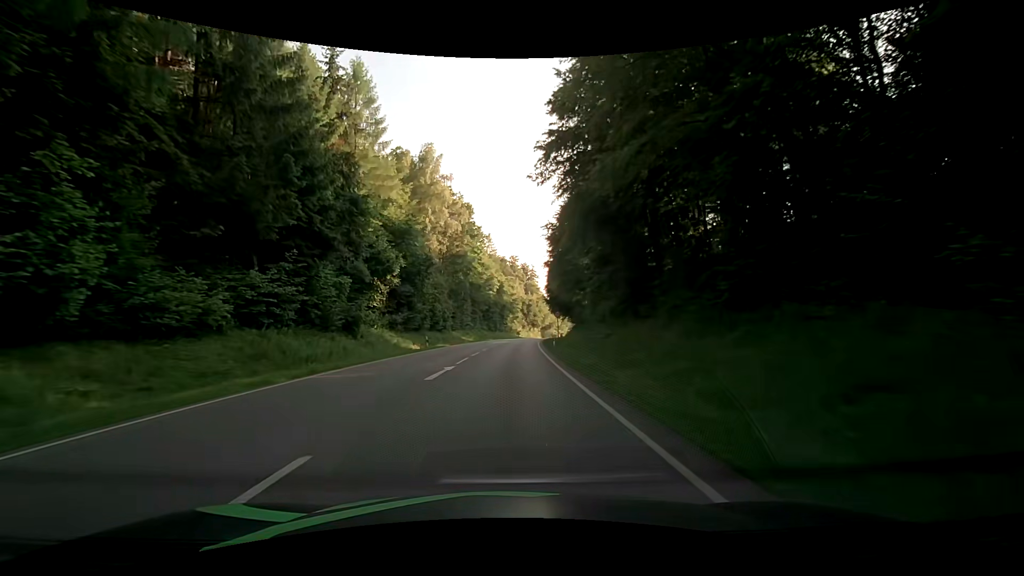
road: secondary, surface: asphalt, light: Day
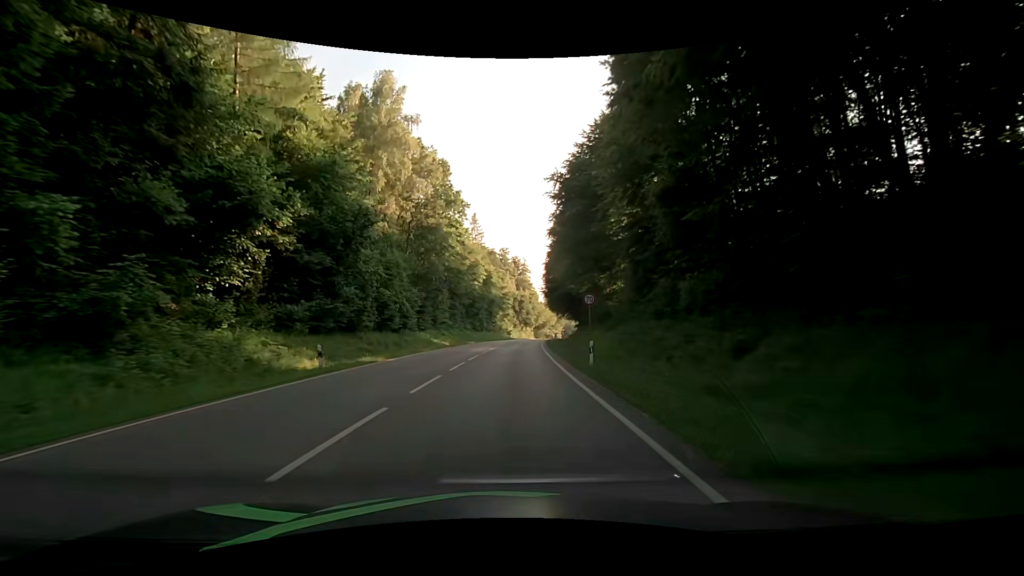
(0.0, +21.3) m; 0°
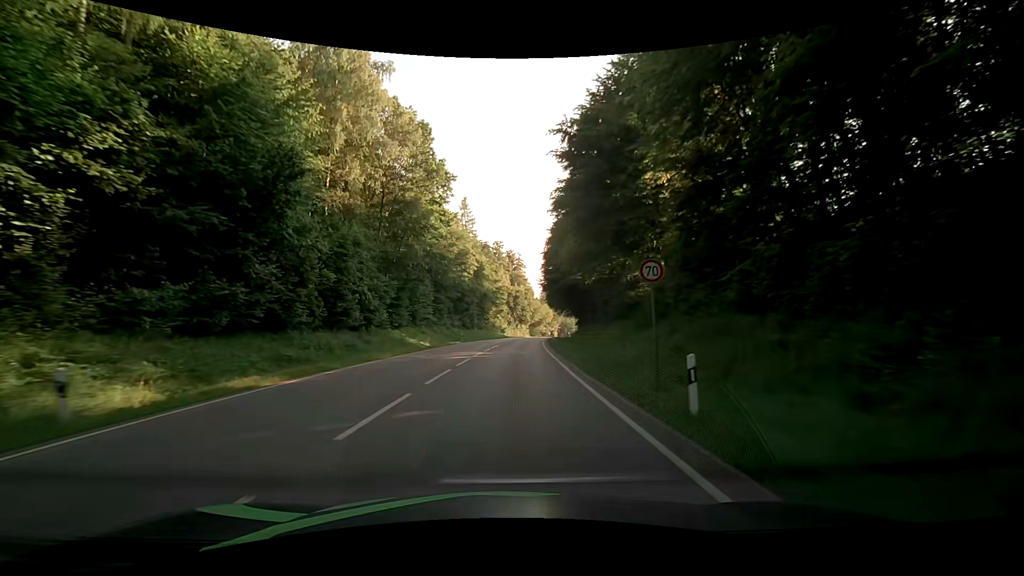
(+0.2, +10.6) m; +2°
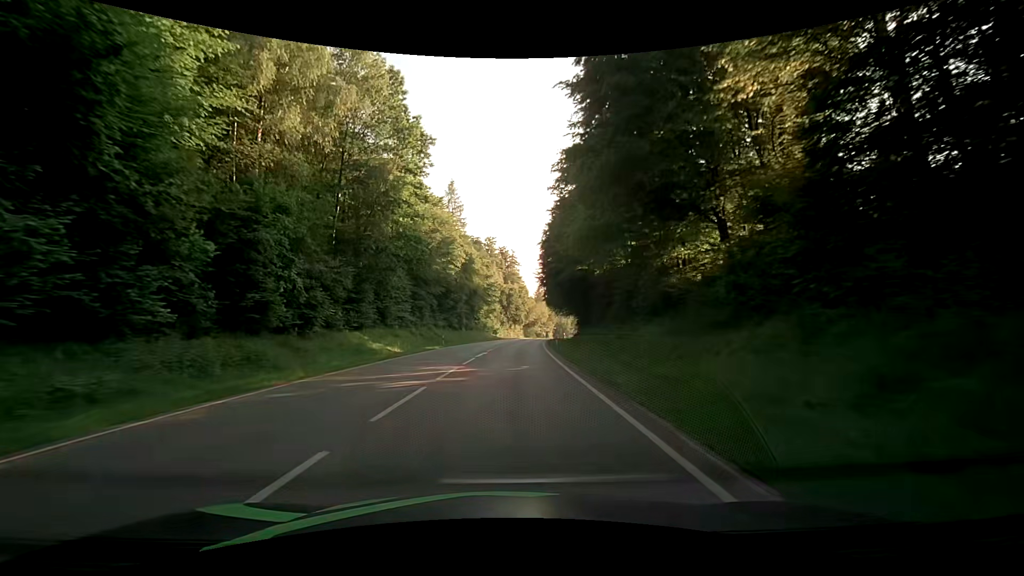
(0.0, +10.6) m; 0°
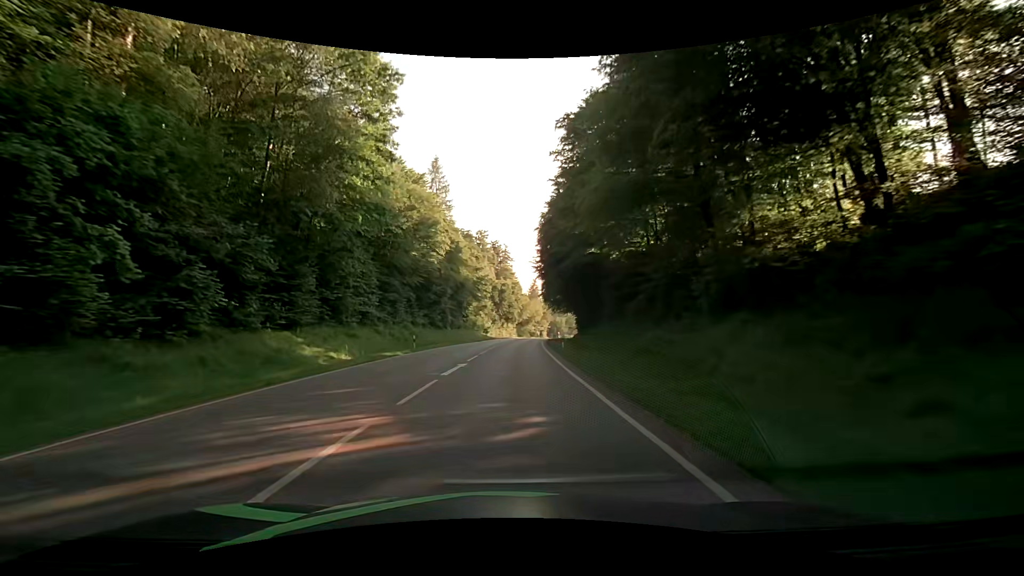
(+0.1, +10.5) m; +1°
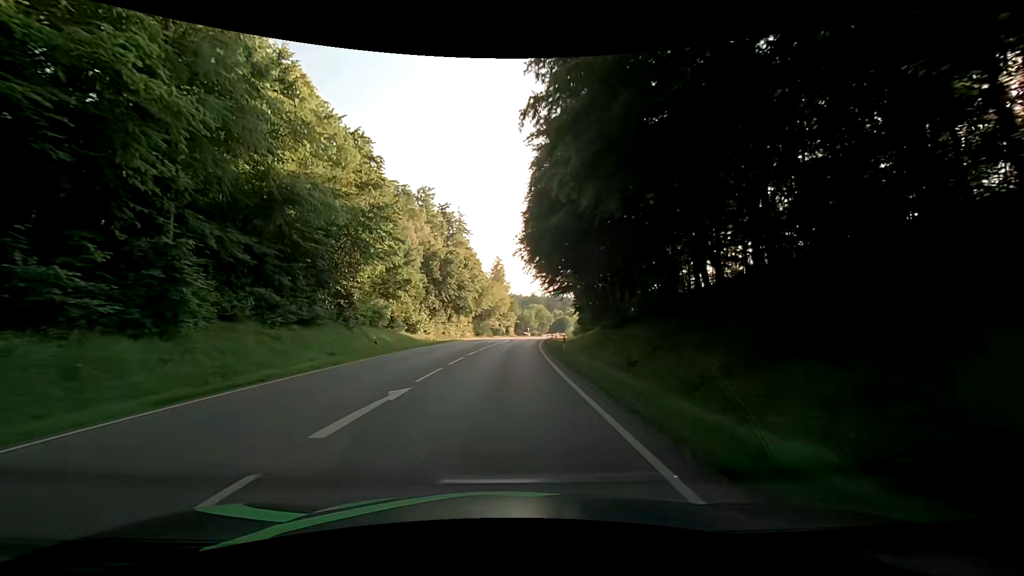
(+2.1, +50.1) m; +4°
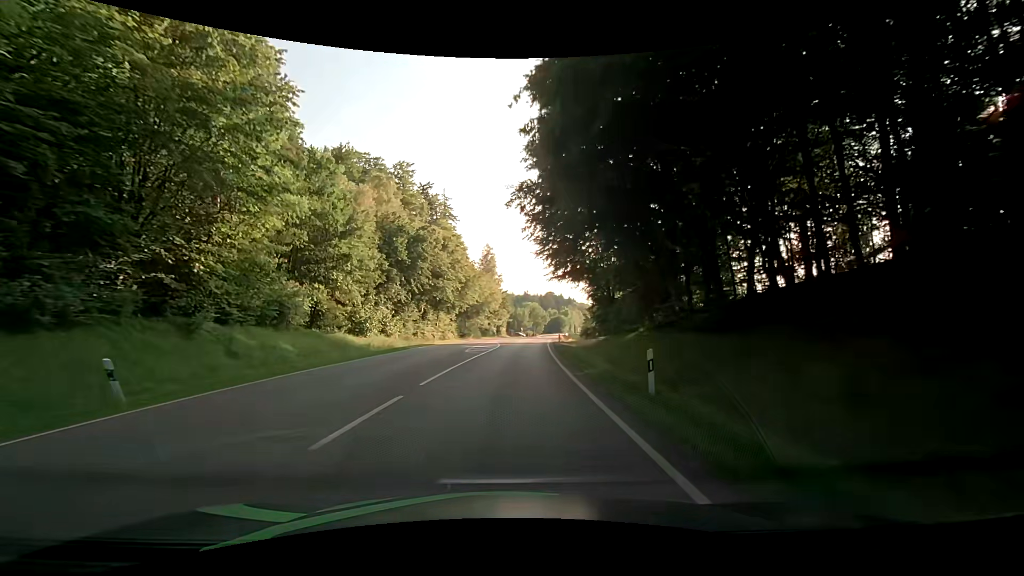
(+0.1, +18.8) m; +1°
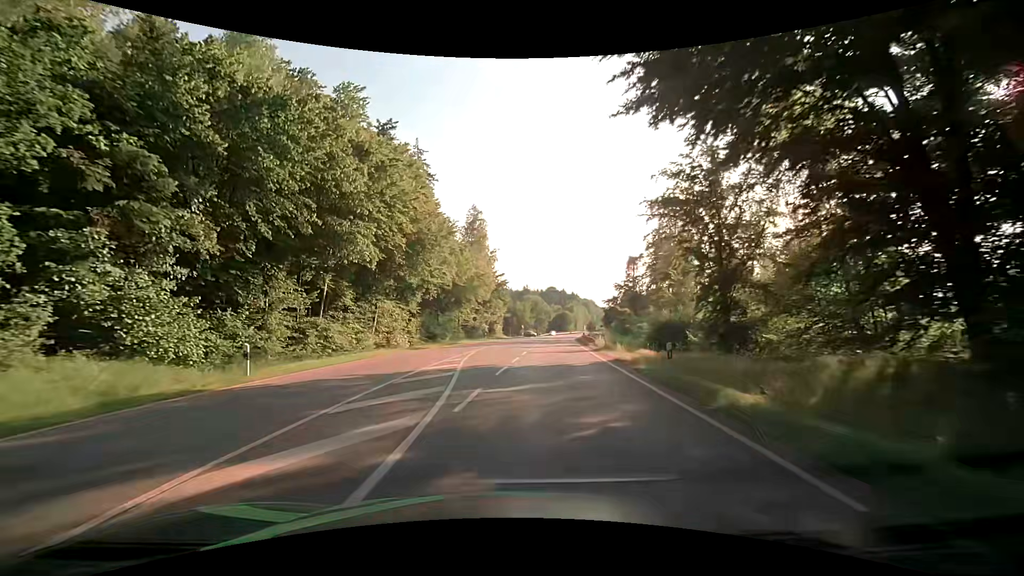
(+0.6, +34.8) m; 0°
(0, +10) (0, +20) (0, +30) (+1, +40) (+2, +50) (+2, +60) (+4, +70) (+5, +80) (+6, +90) (+8, +100) m
